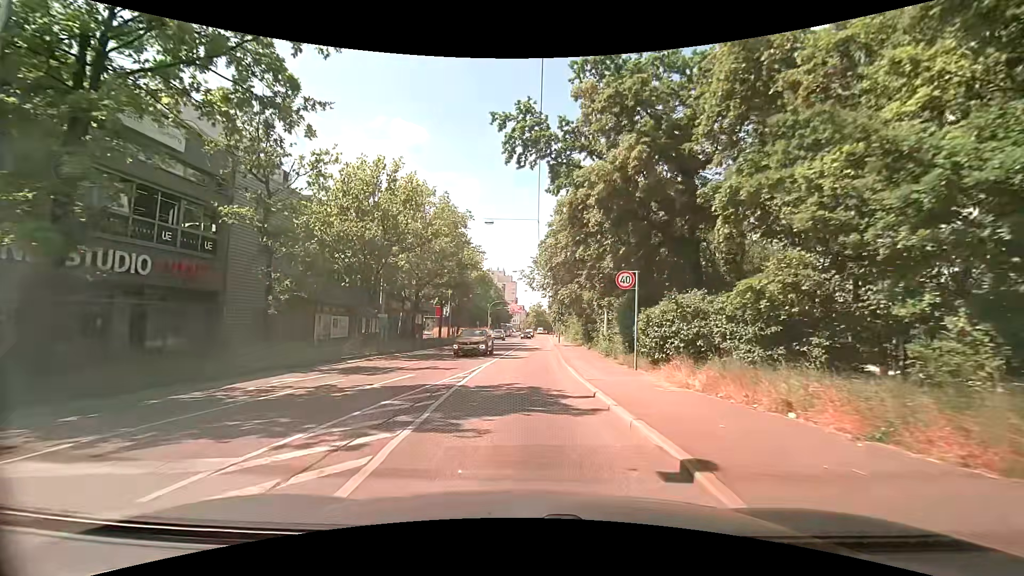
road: secondary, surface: asphalt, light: Day
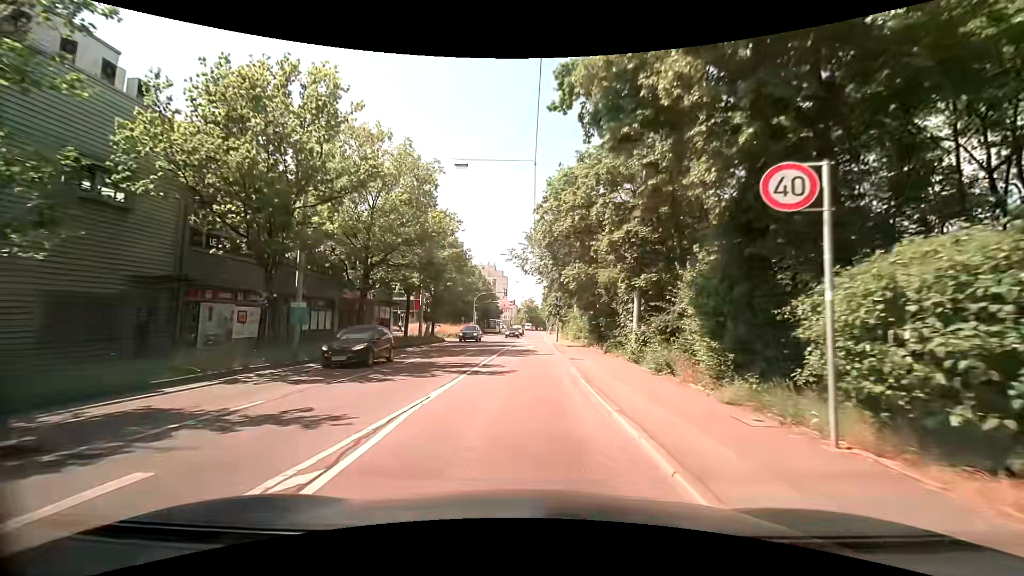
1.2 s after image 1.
(+0.1, +10.7) m; 0°
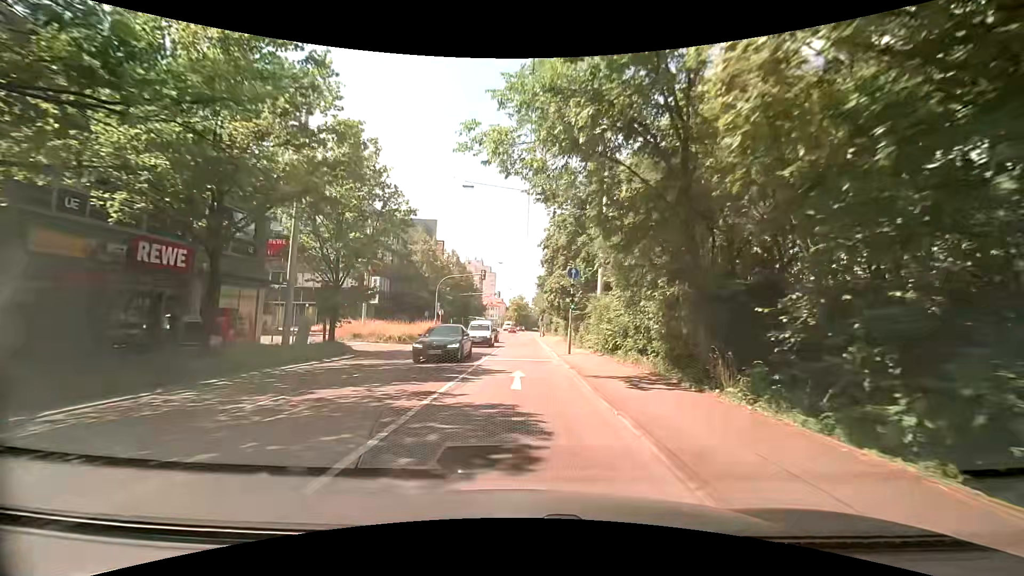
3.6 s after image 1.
(+0.4, +22.8) m; +3°
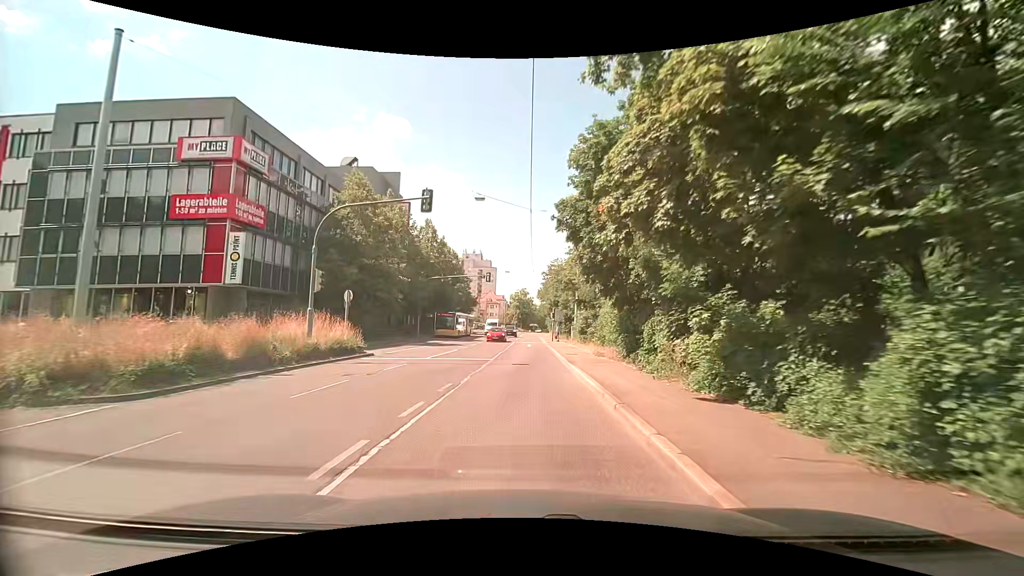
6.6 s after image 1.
(-0.4, +28.1) m; -1°
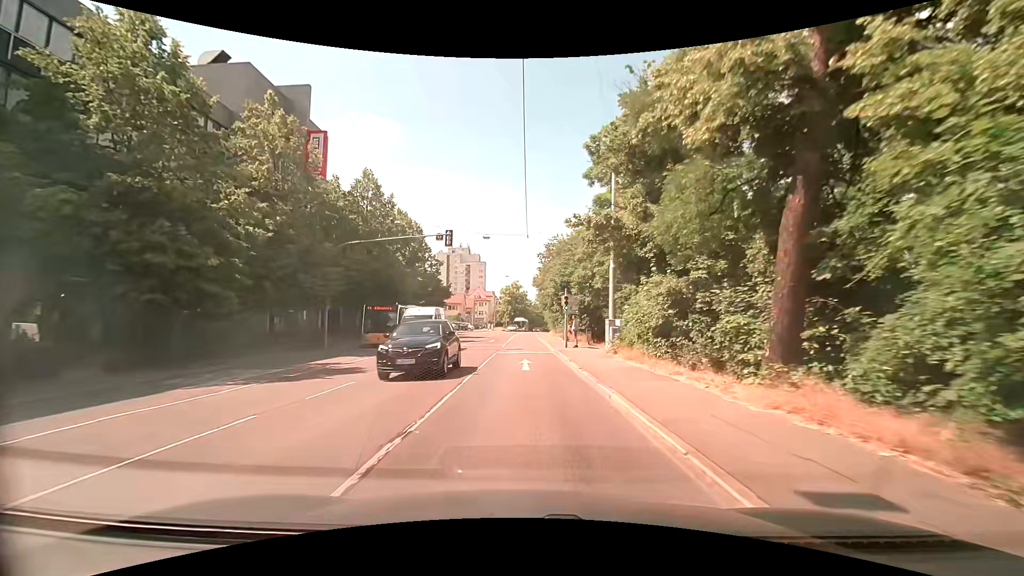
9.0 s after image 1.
(+0.1, +23.5) m; 0°
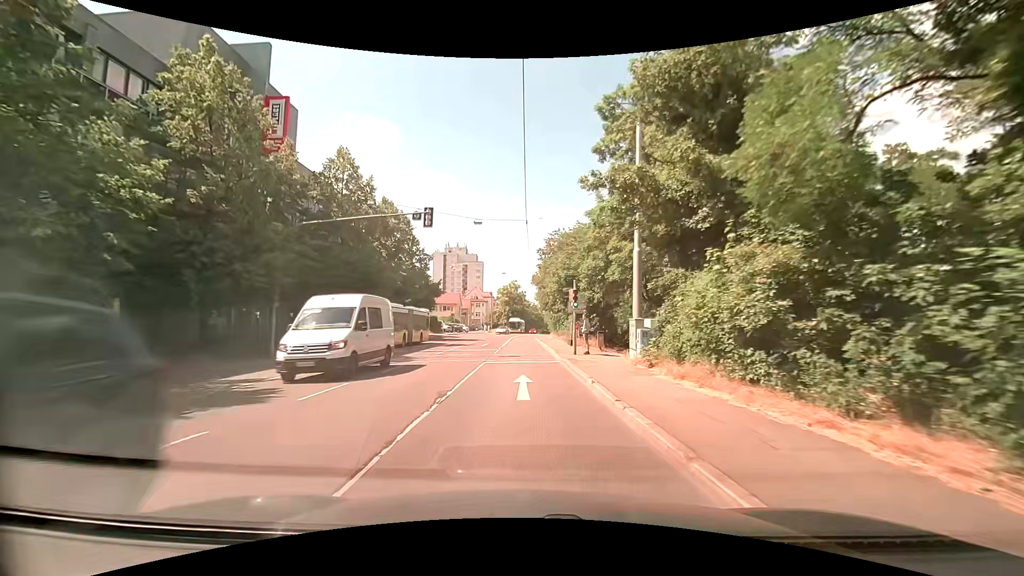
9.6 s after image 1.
(+0.1, +6.1) m; 0°
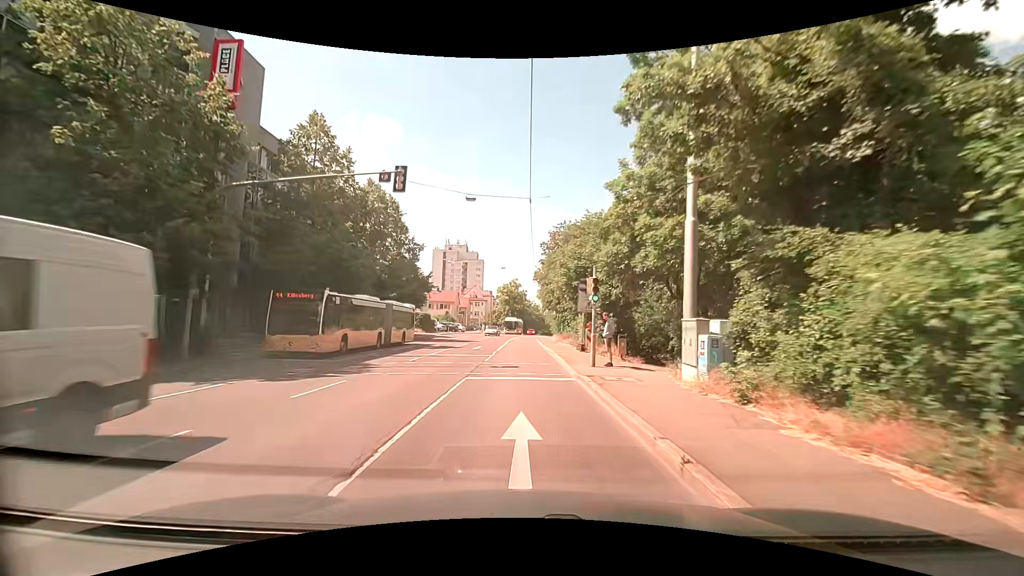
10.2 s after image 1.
(0.0, +6.2) m; 0°
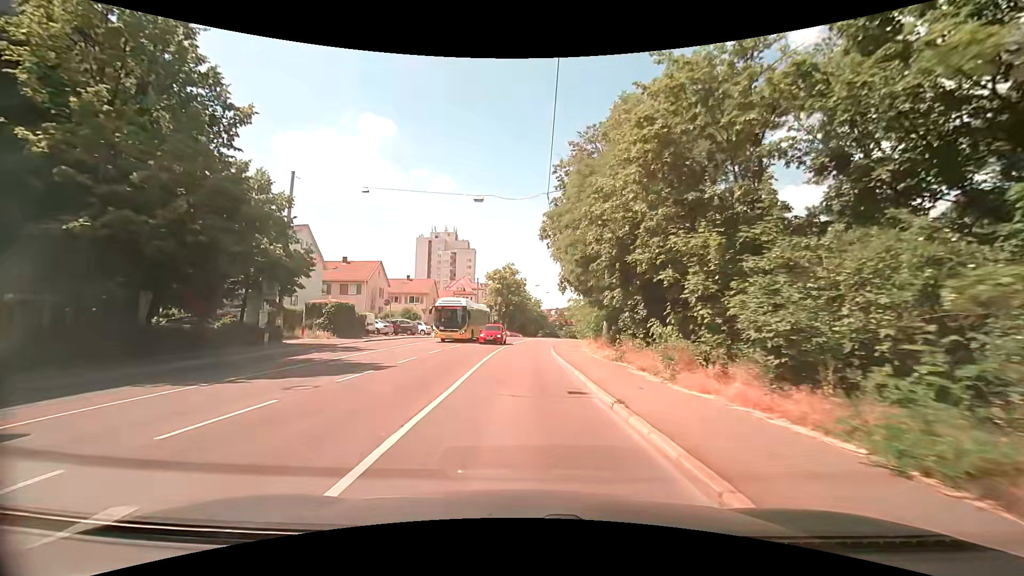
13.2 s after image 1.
(-0.2, +31.7) m; +1°
(0, +10) (0, +20) (0, +30) (0, +40) (+2, +50) (+4, +60) (+6, +69) (+7, +79) (+8, +89) (+8, +99) m
